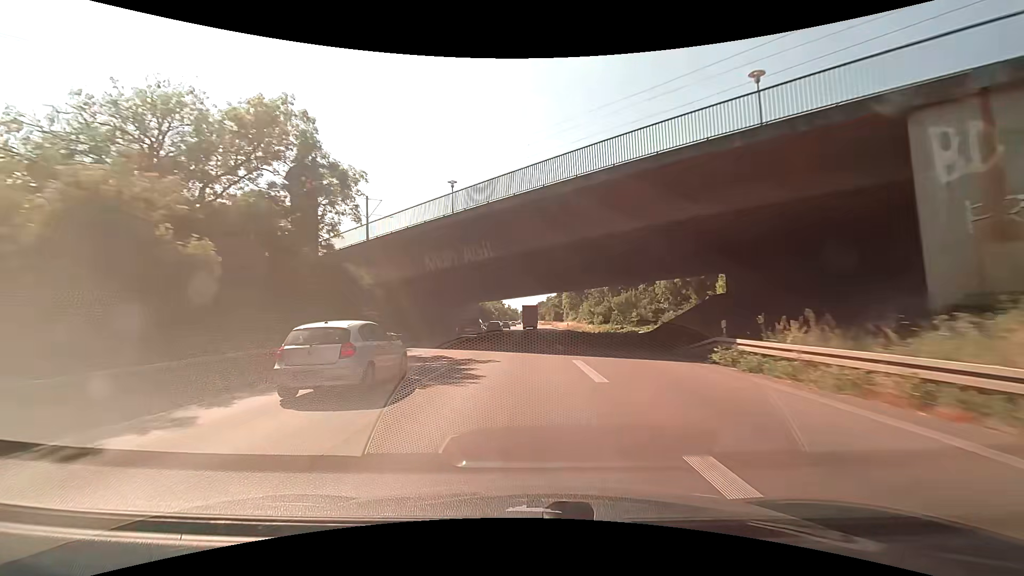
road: trunk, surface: asphalt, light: Day
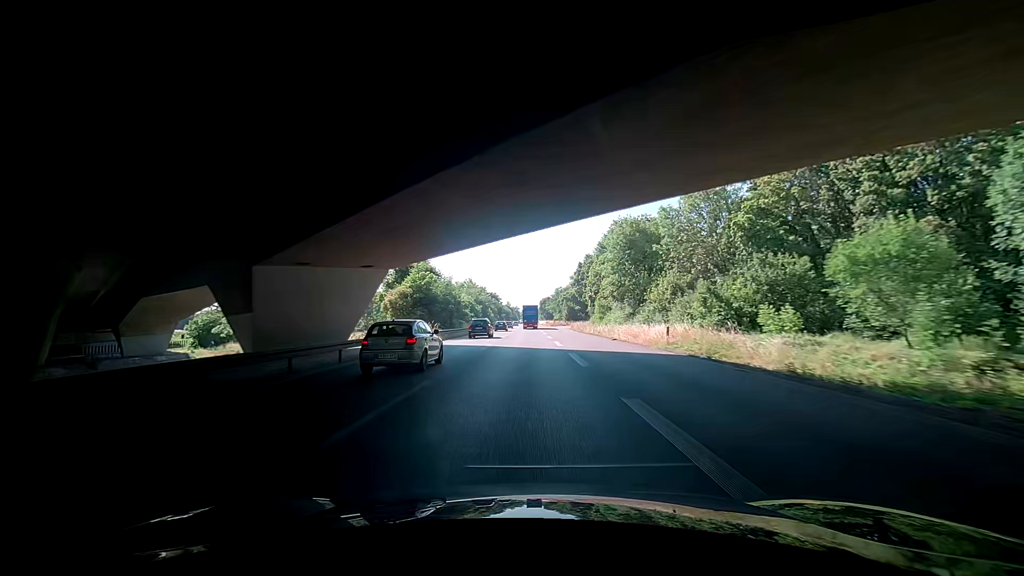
(-0.7, +56.6) m; -4°
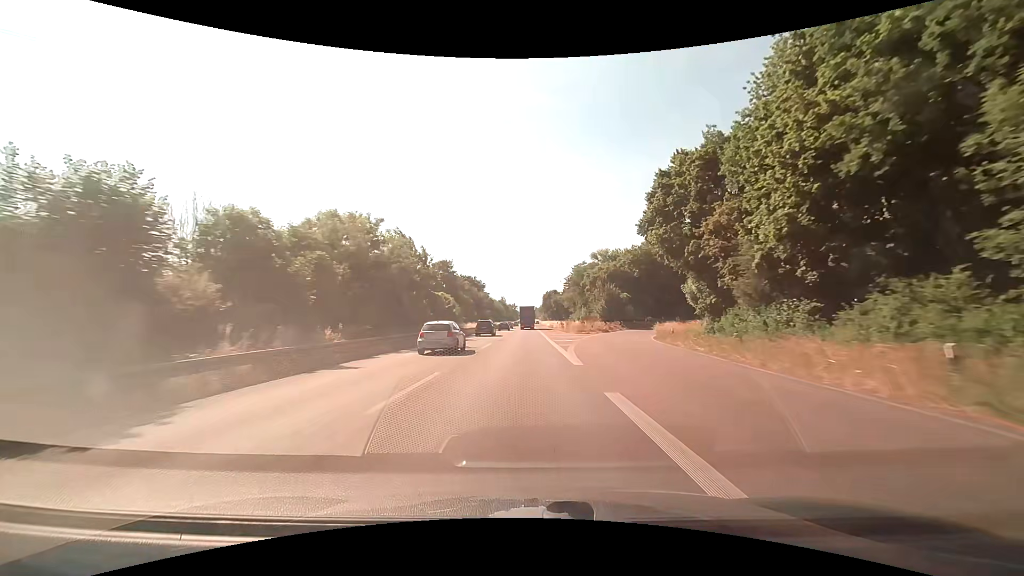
(+3.5, +71.0) m; +4°
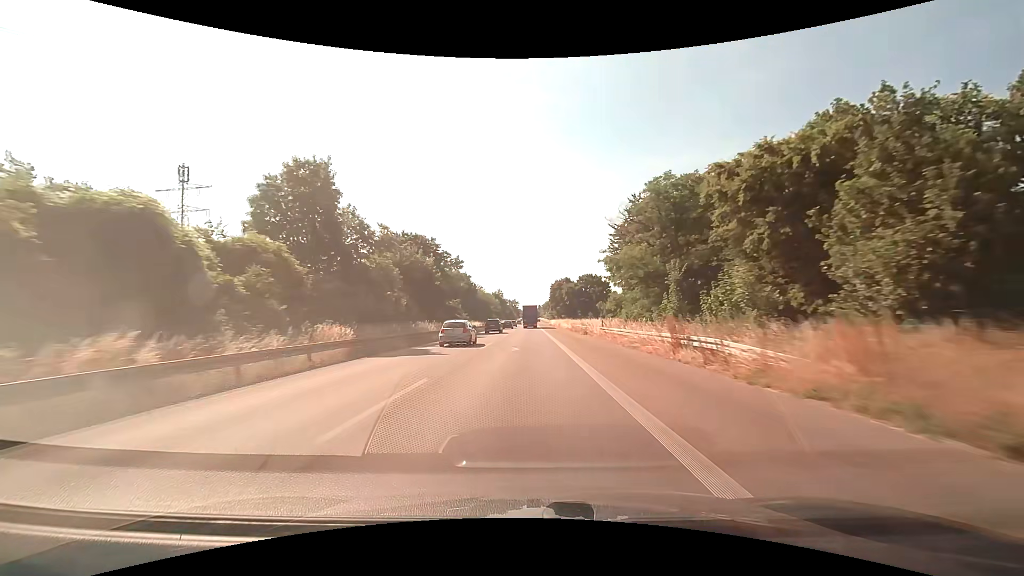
(-0.2, +56.9) m; -1°
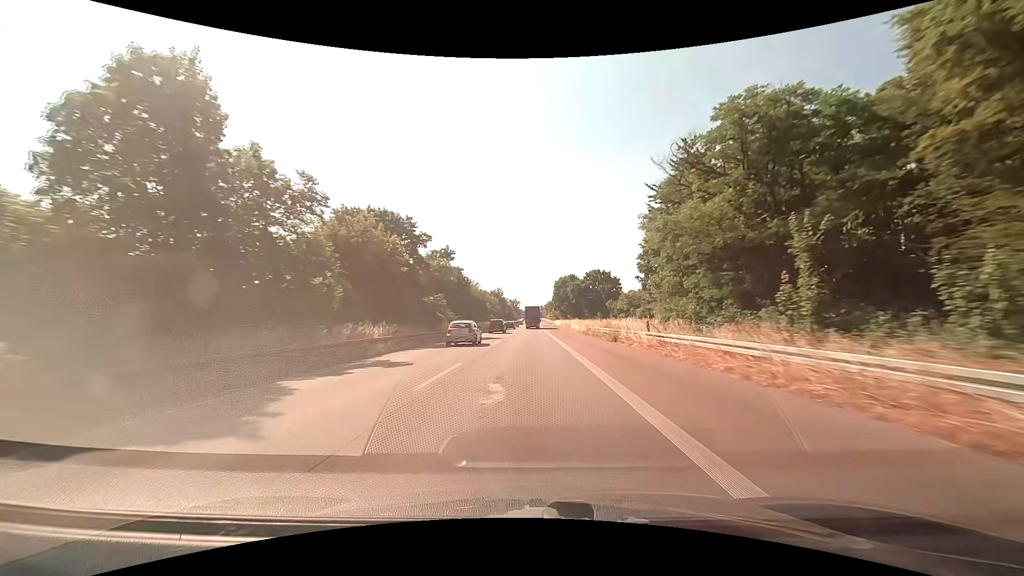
(0.0, +14.3) m; 0°
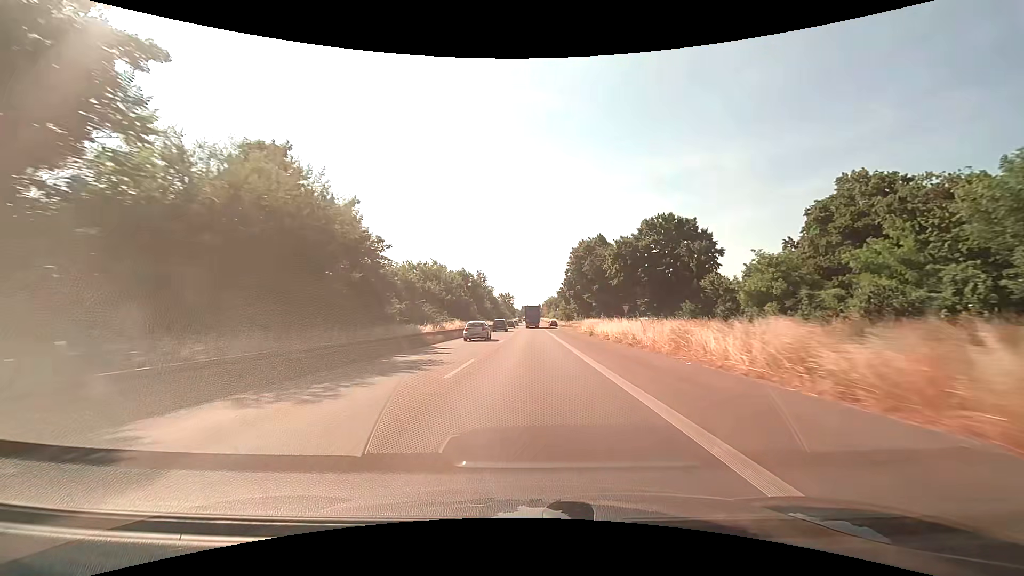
(+0.3, +71.3) m; 0°
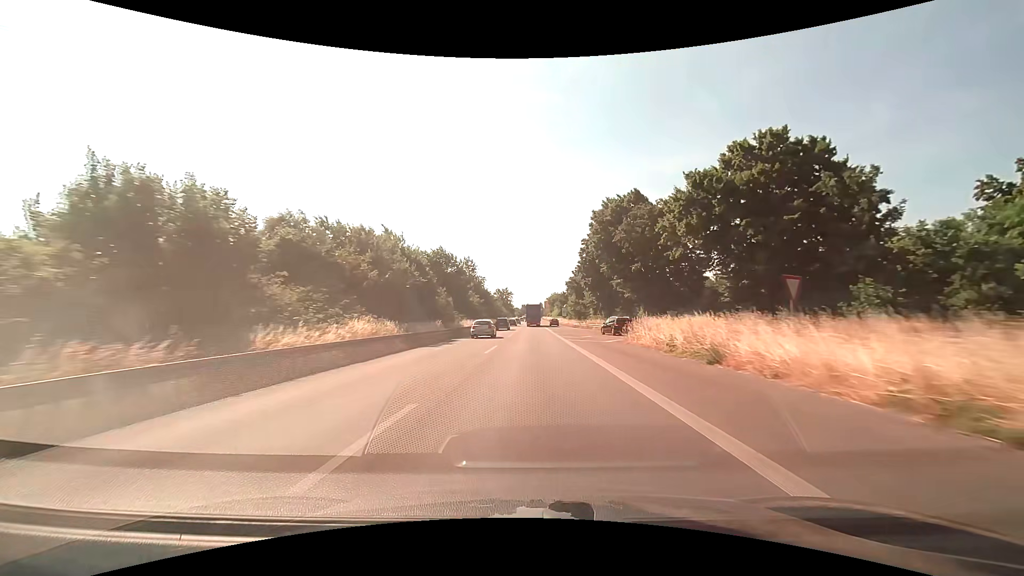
(-0.1, +28.2) m; 0°
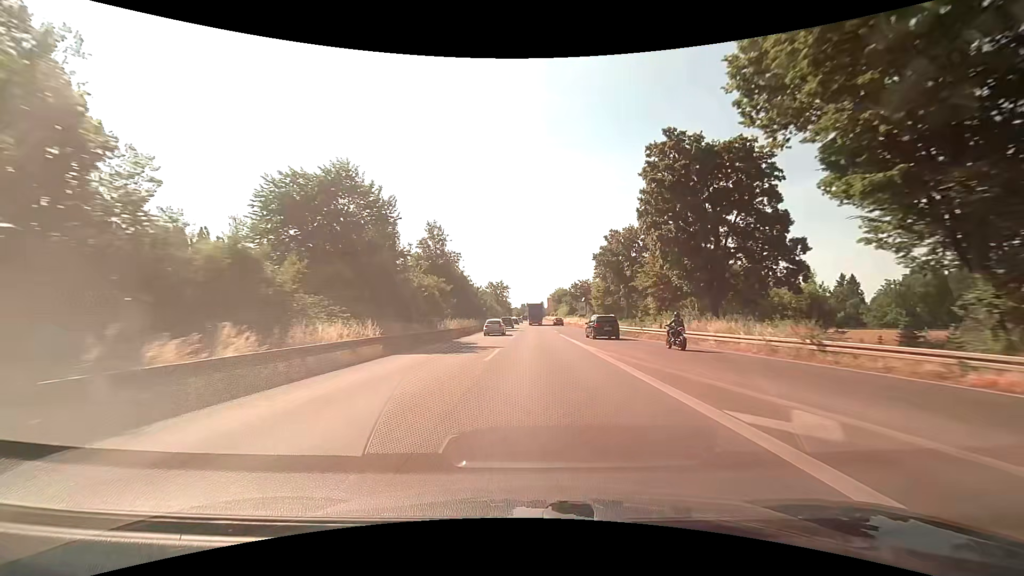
(-0.2, +40.9) m; 0°
(0, +10) (0, +20) (0, +30) (0, +40) (0, +50) (0, +60) (+1, +70) (+1, +80) (+1, +90) (+1, +100) m
